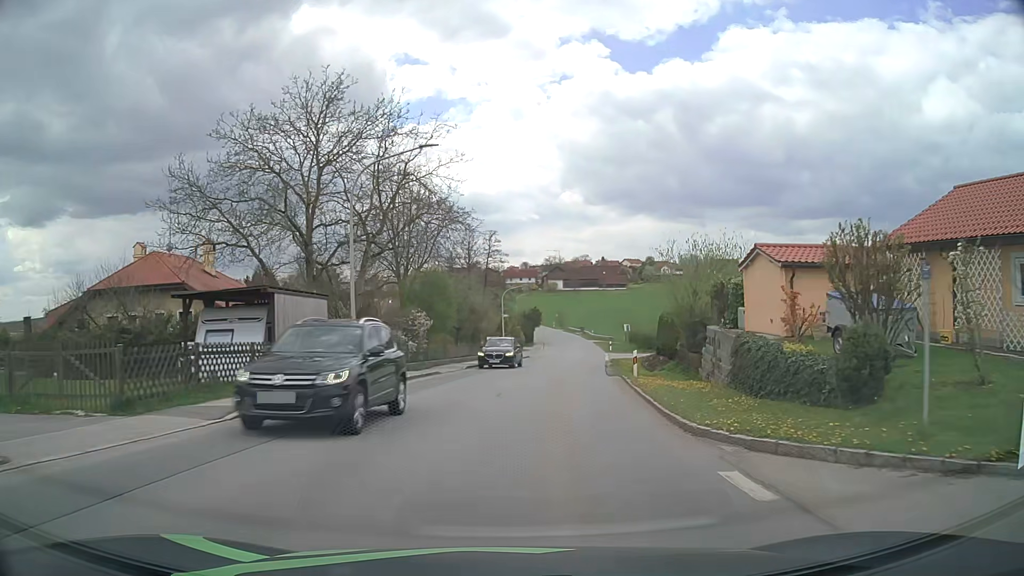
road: tertiary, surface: asphalt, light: Day
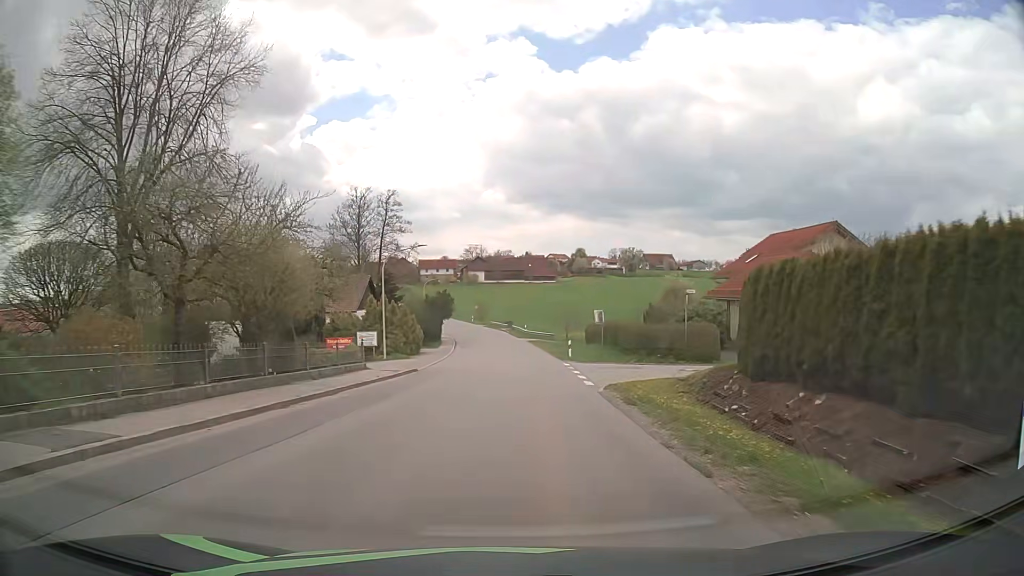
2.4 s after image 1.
(+2.2, +29.3) m; +7°
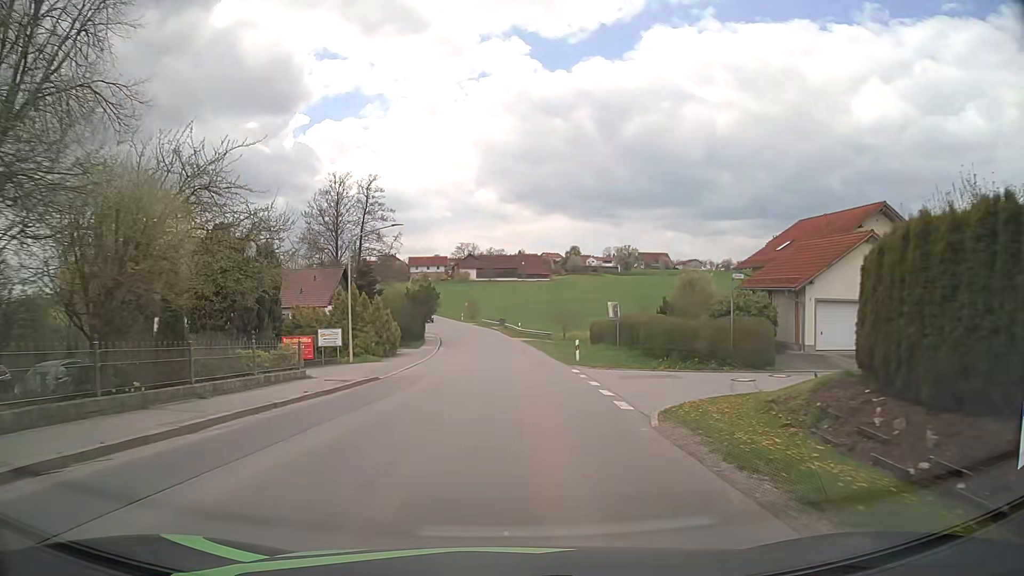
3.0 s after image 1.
(0.0, +7.5) m; 0°
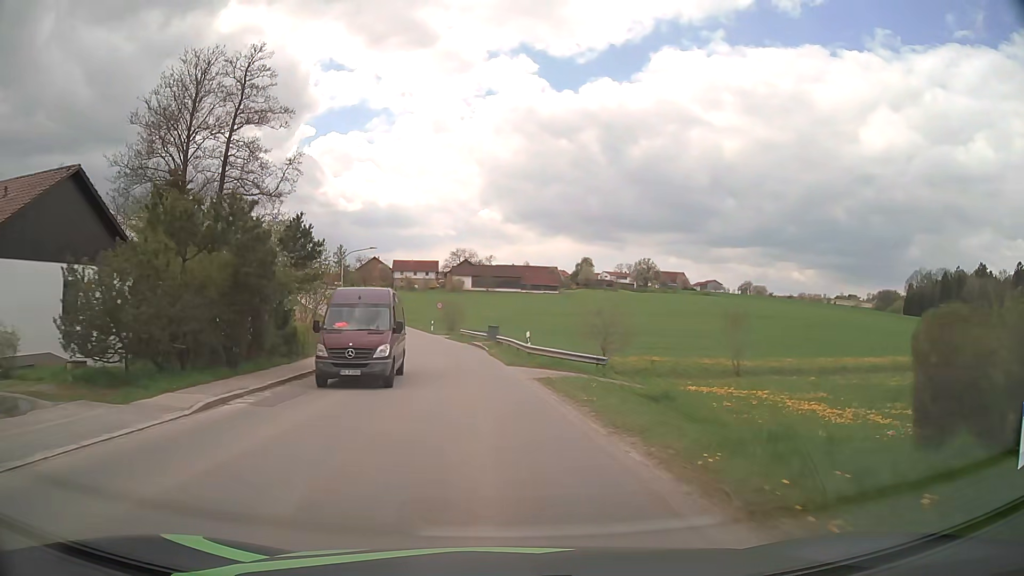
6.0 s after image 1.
(+0.6, +38.3) m; 0°
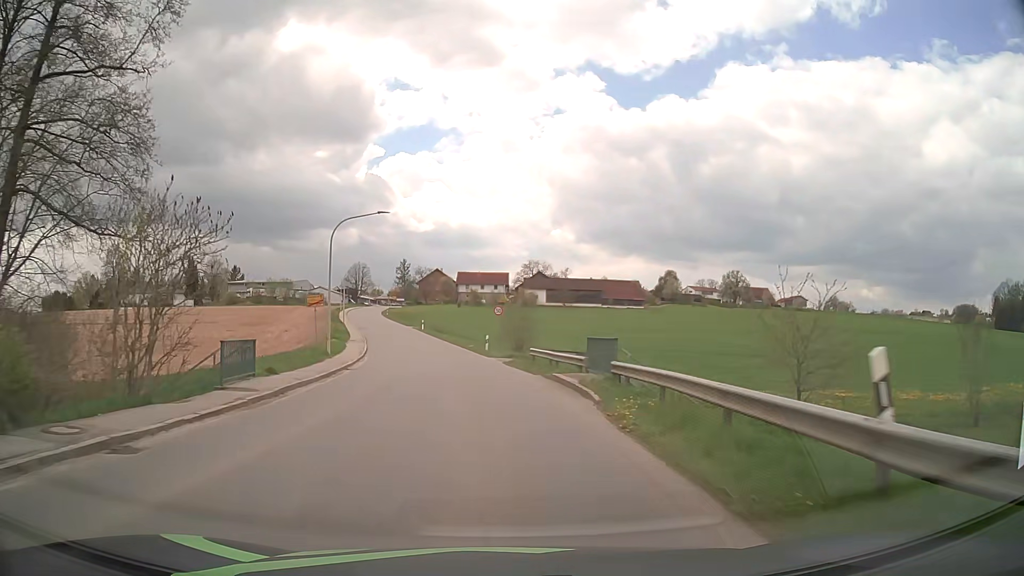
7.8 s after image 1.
(-1.1, +23.2) m; -6°
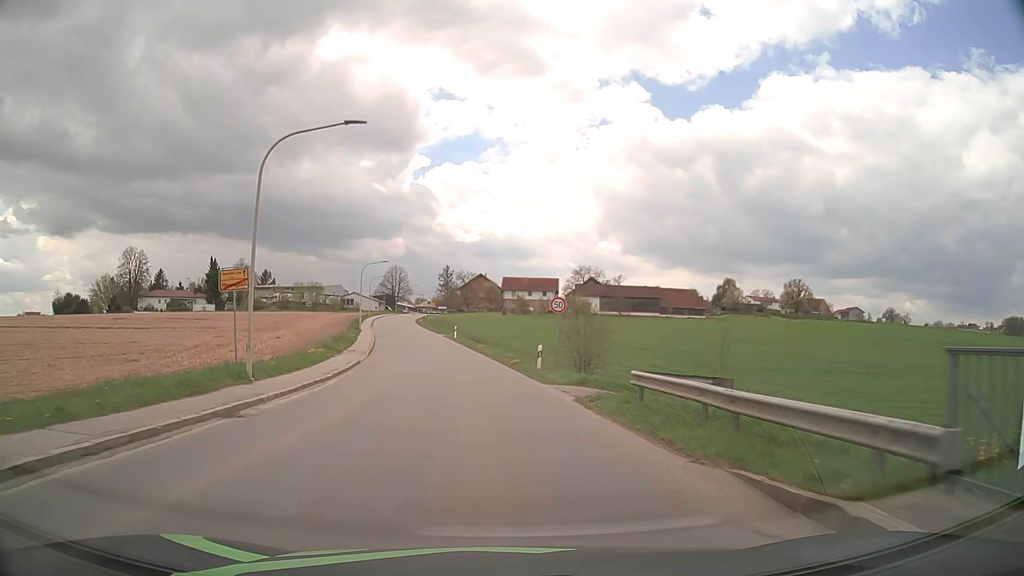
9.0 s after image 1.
(-0.5, +15.8) m; -4°
